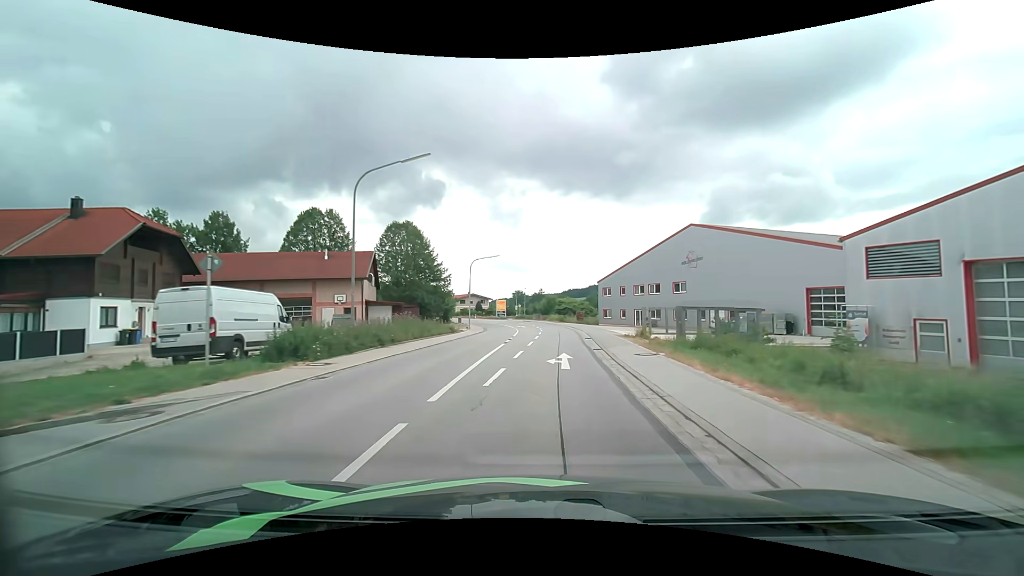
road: secondary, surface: asphalt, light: Day
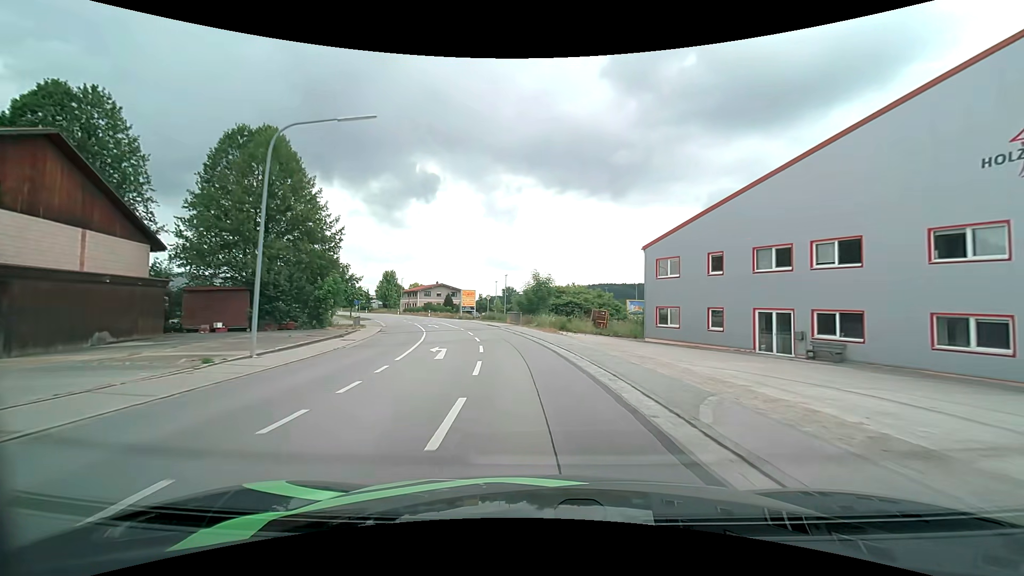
(+1.2, +40.3) m; +1°
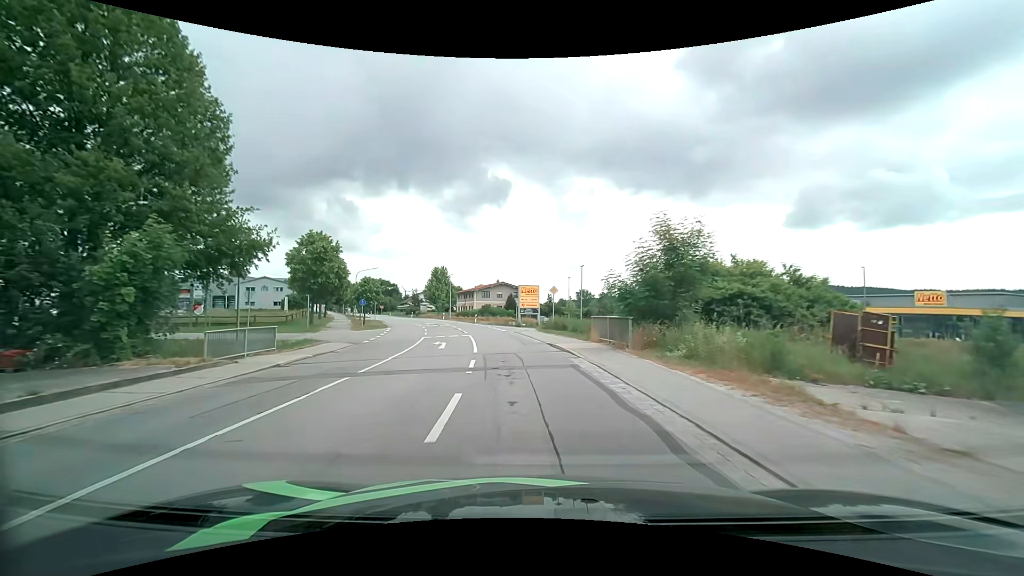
(-1.7, +23.7) m; -8°
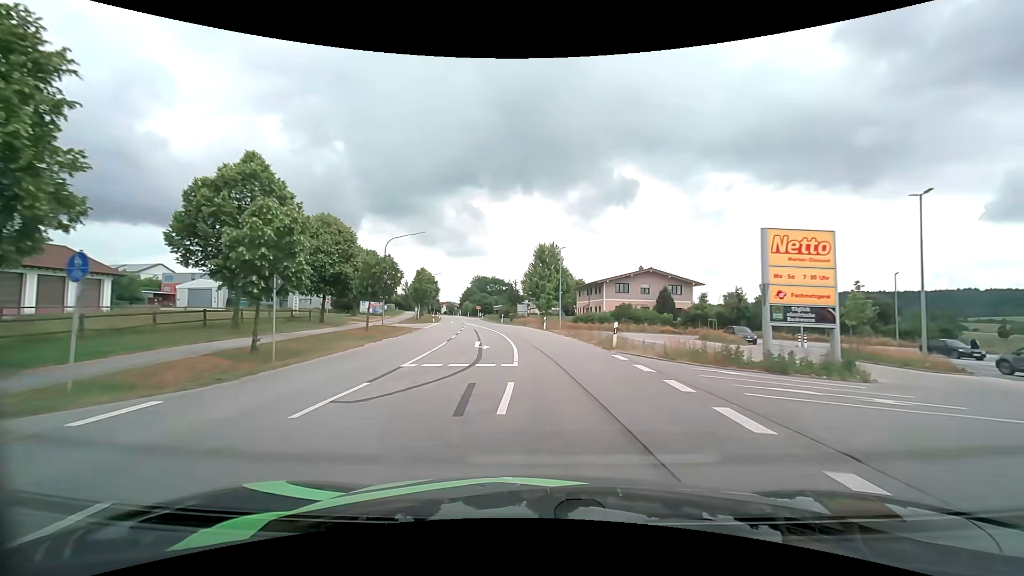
(-5.0, +38.9) m; -14°
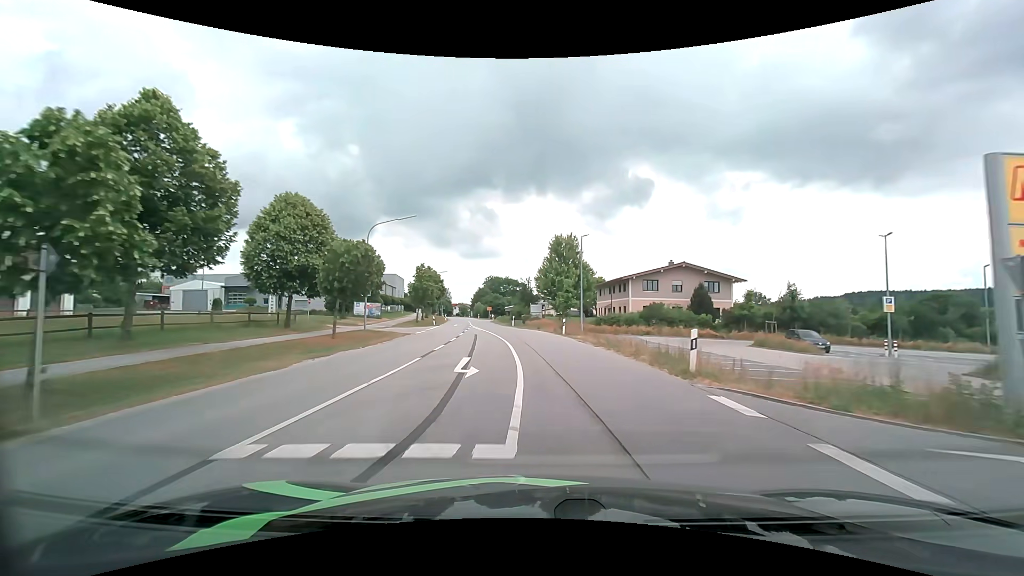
(-0.1, +8.0) m; -2°
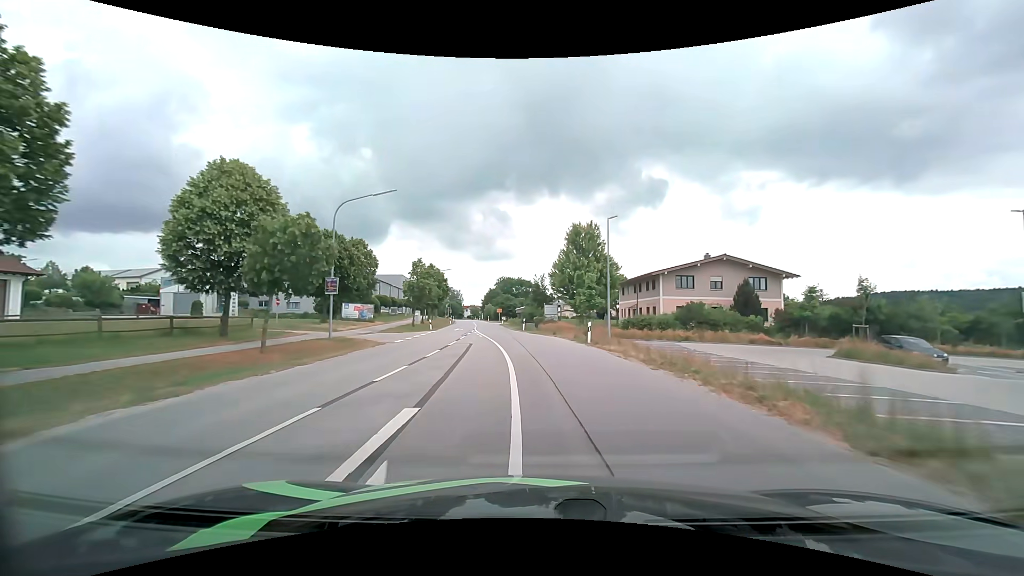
(-0.1, +8.1) m; -1°
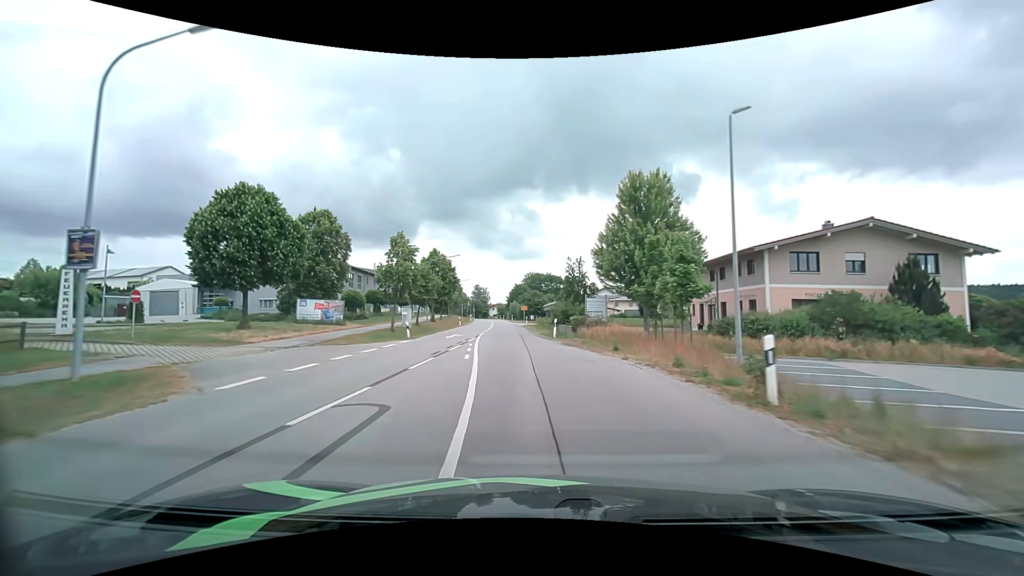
(-0.5, +16.6) m; -4°
